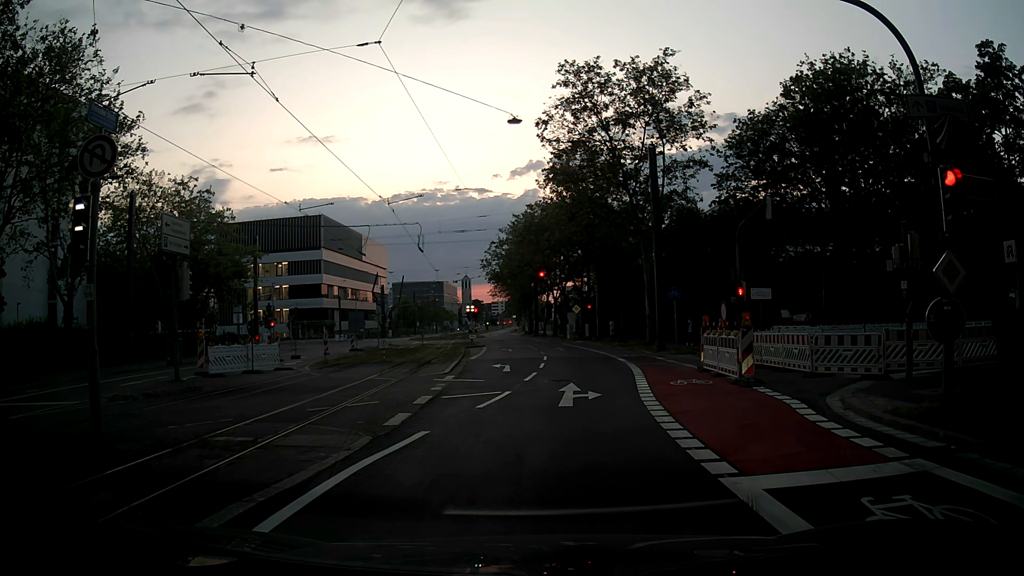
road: secondary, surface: asphalt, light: Dusk
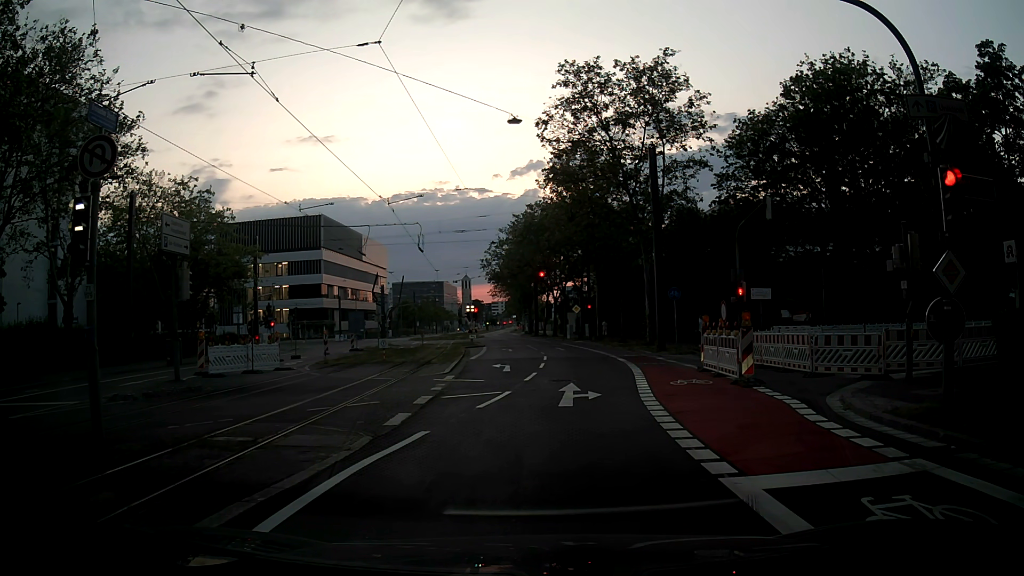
(0.0, 0.0) m; 0°
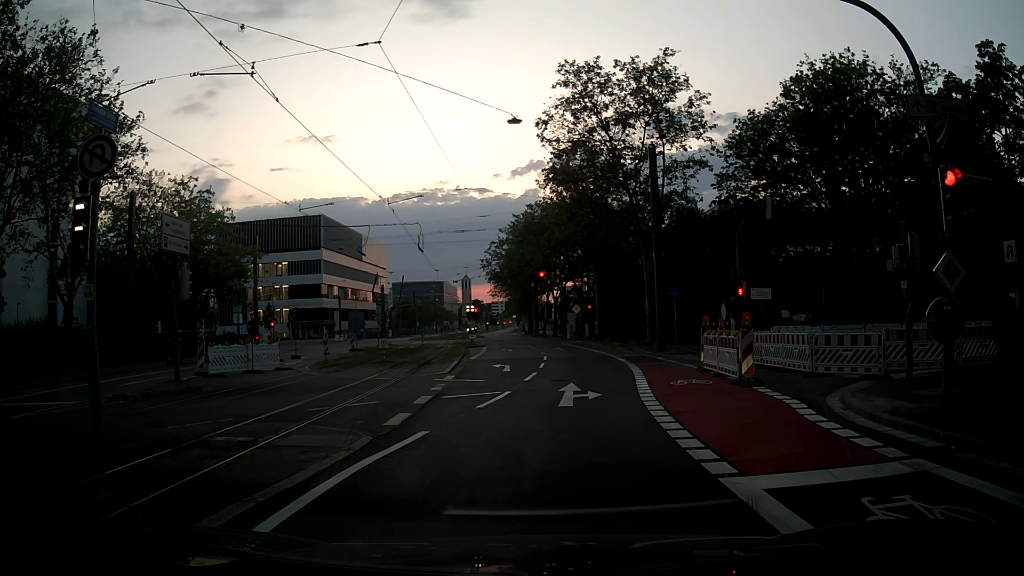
(0.0, 0.0) m; 0°
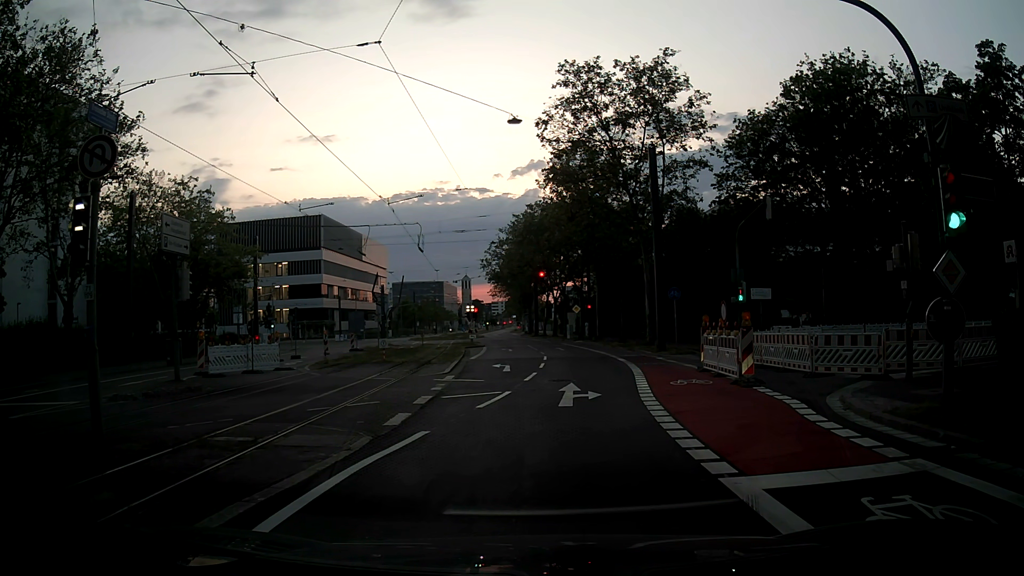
(0.0, 0.0) m; 0°
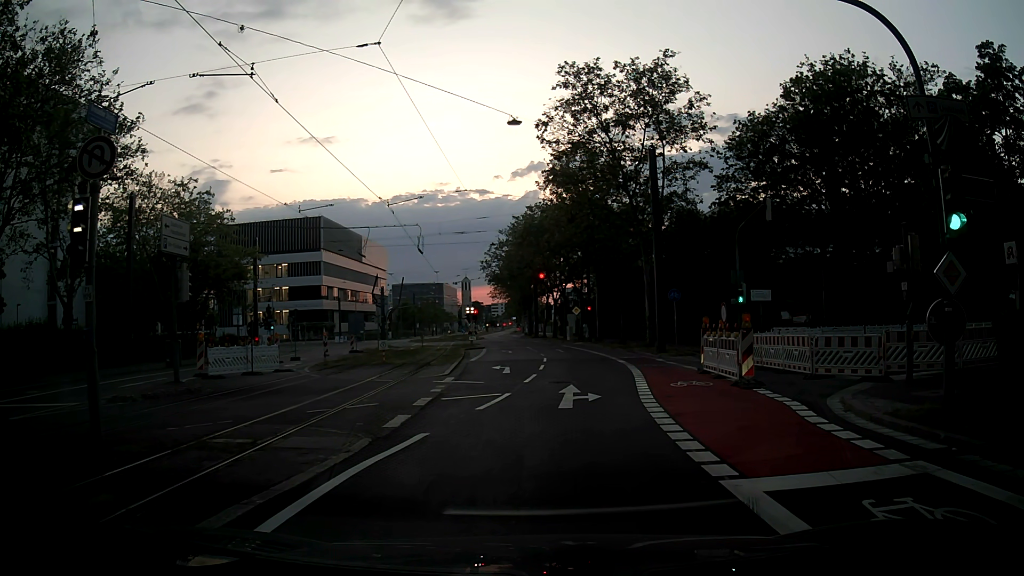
(0.0, 0.0) m; 0°
